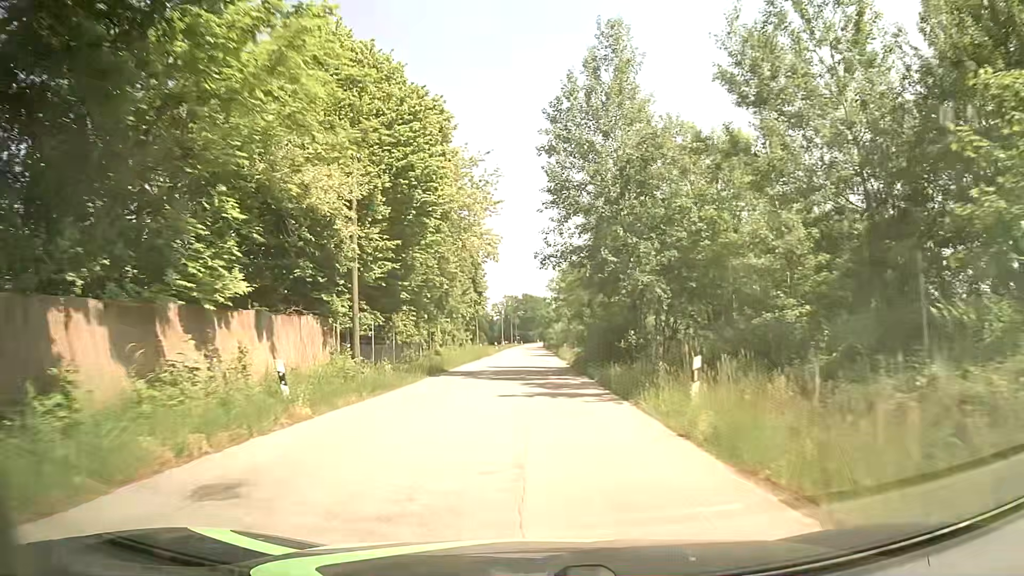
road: unclassified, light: Day
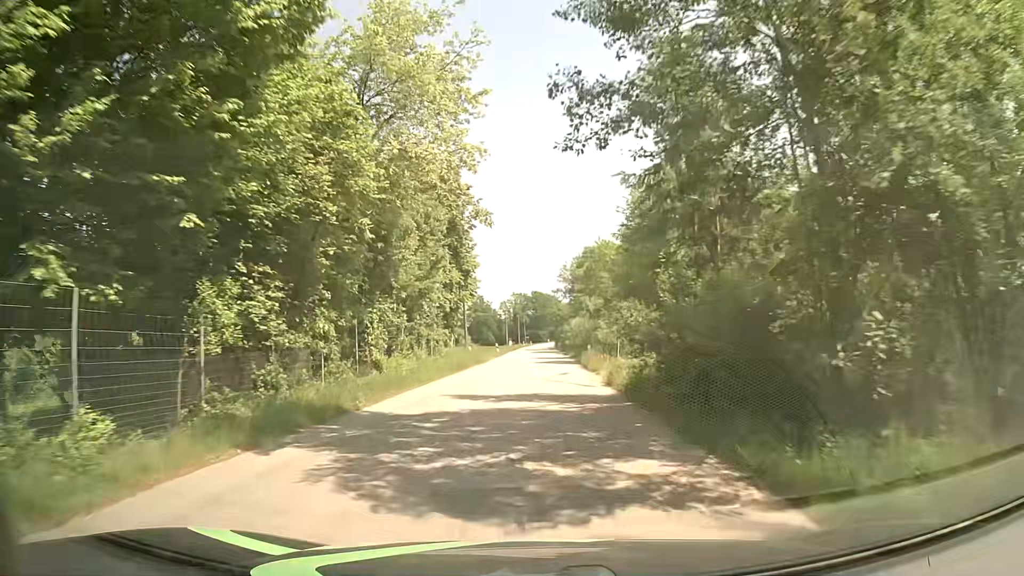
(-0.2, +16.0) m; -1°
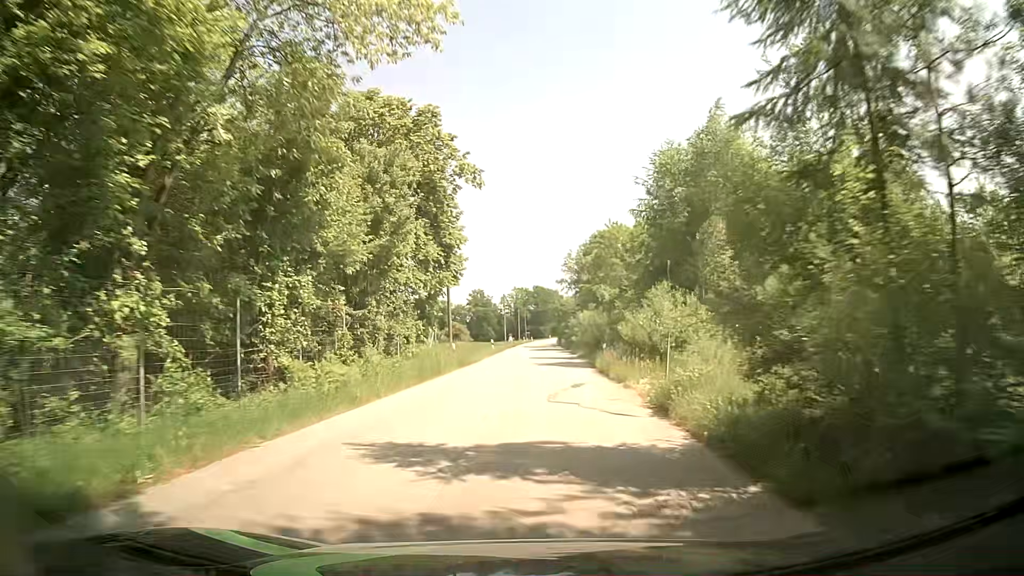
(0.0, +8.0) m; 0°
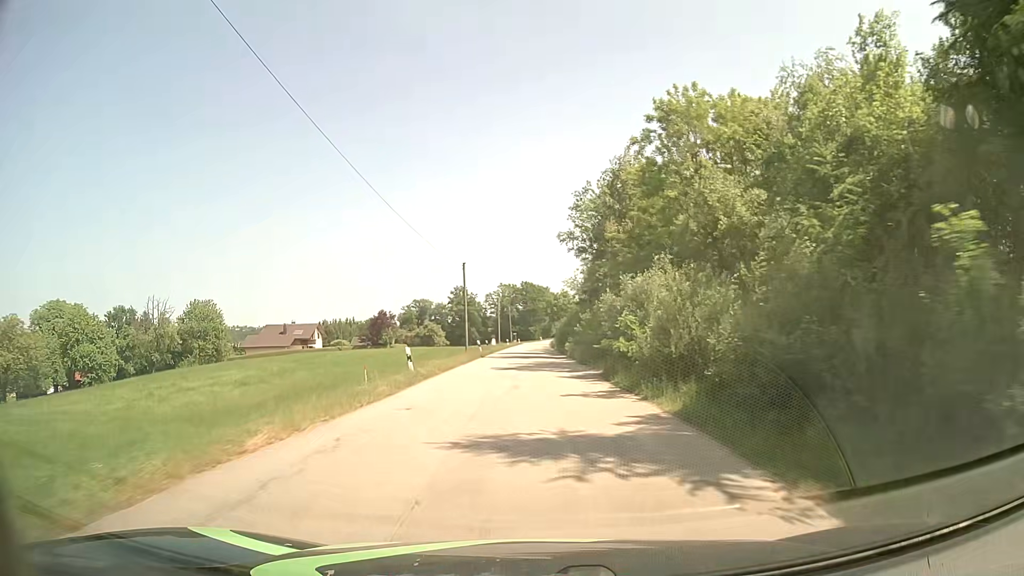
(+0.2, +31.9) m; +1°
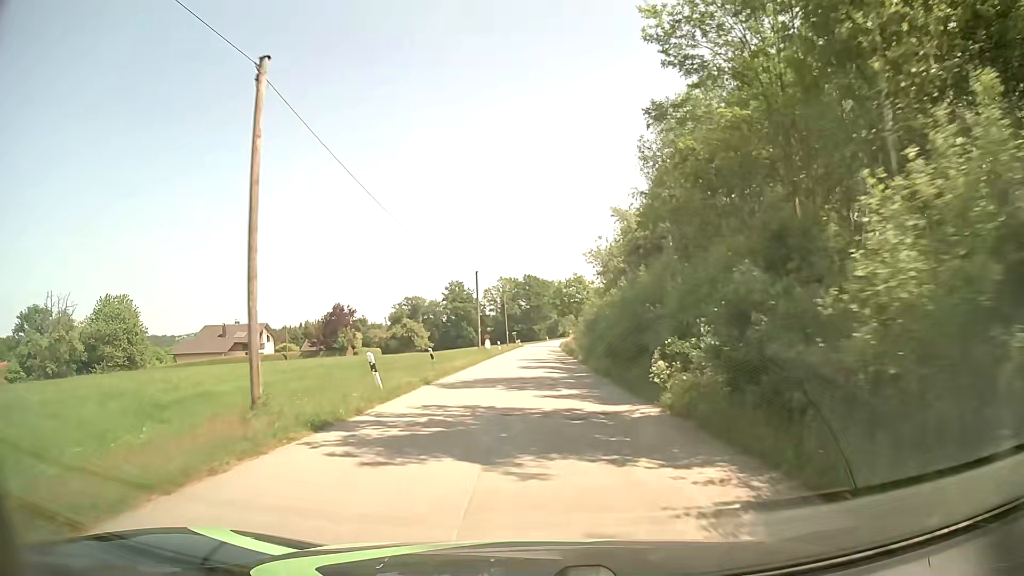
(-0.3, +31.8) m; -1°
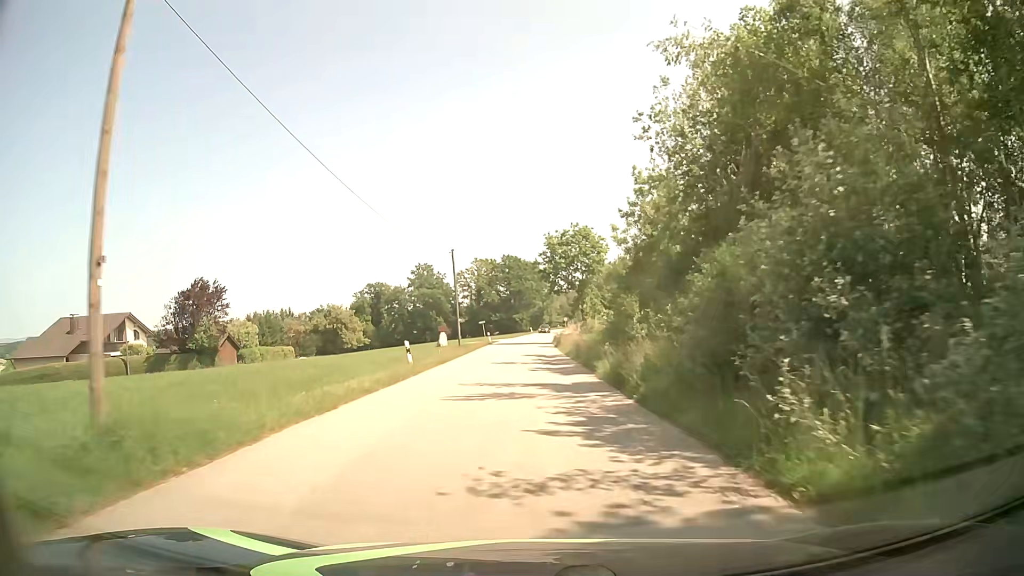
(+0.2, +38.9) m; +1°
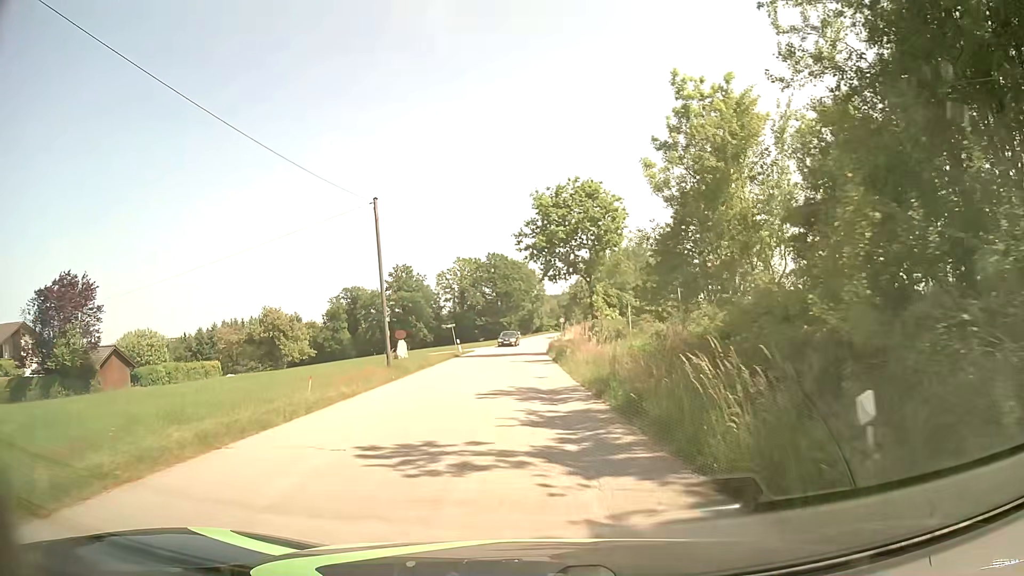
(+0.2, +19.0) m; +2°
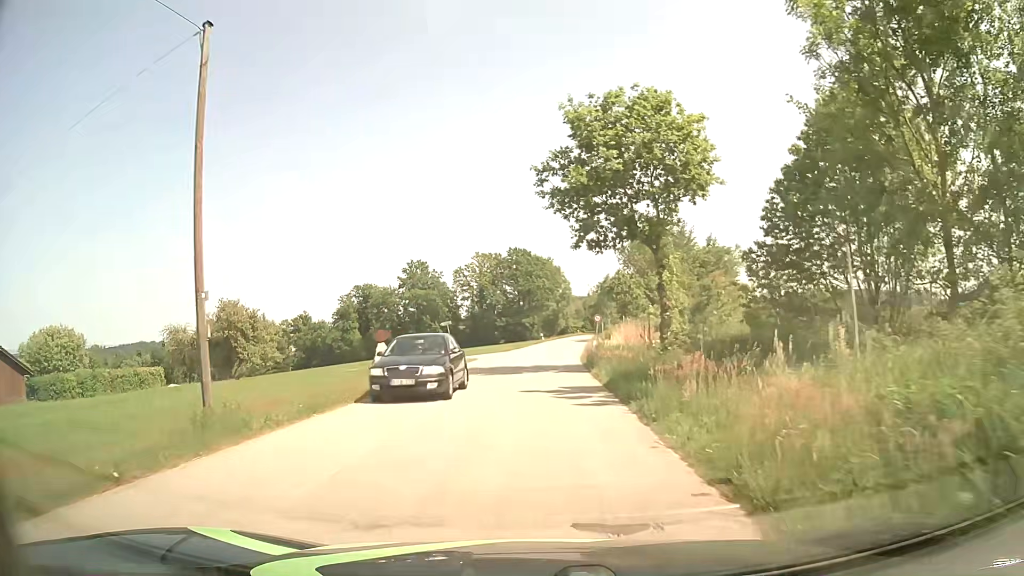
(-0.4, +16.0) m; -2°
(0, +10) (0, +20) (0, +30) (0, +40) (+1, +50) (+2, +60) (+3, +70) (+4, +80) (+5, +90) (+7, +100) m
